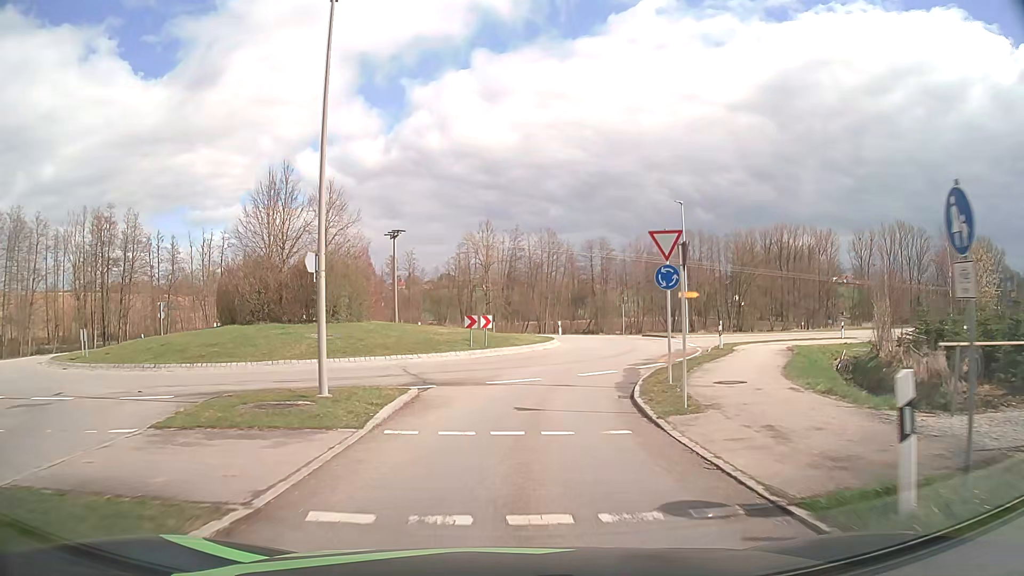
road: tertiary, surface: asphalt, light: Day
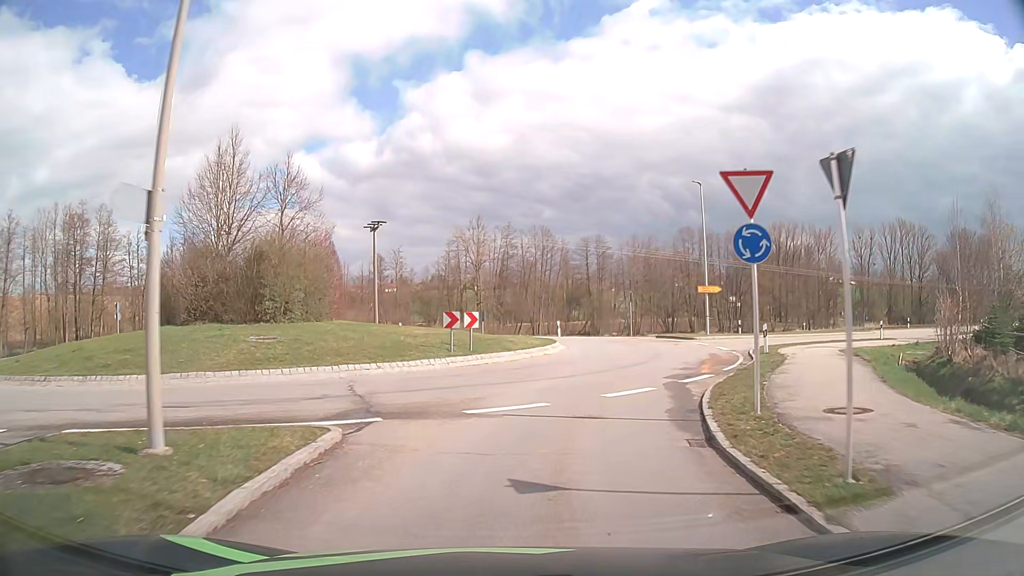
(0.0, +5.9) m; 0°
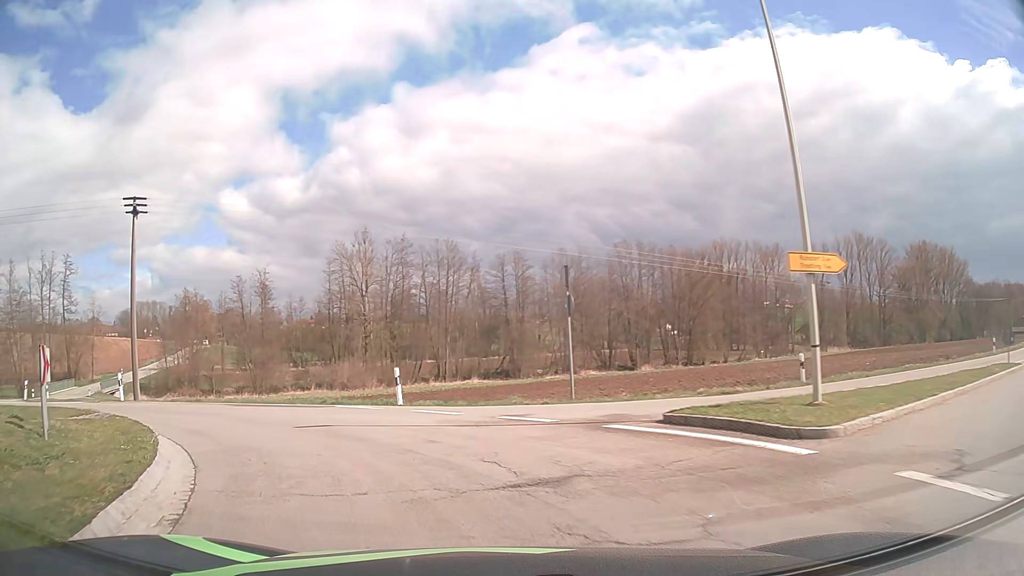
(+4.0, +24.5) m; +8°
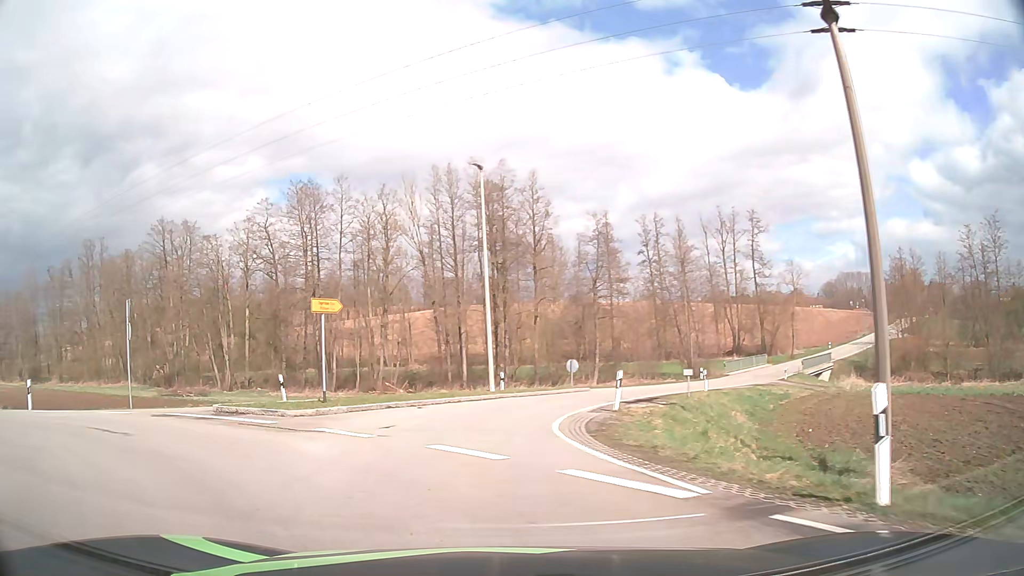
(-9.9, +17.2) m; -61°
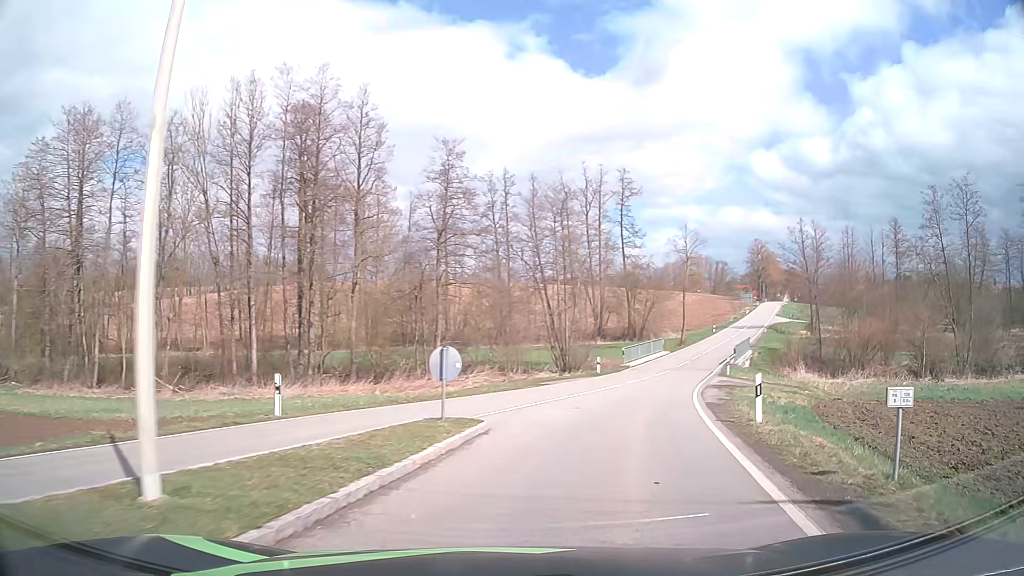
(+0.1, +19.3) m; +13°
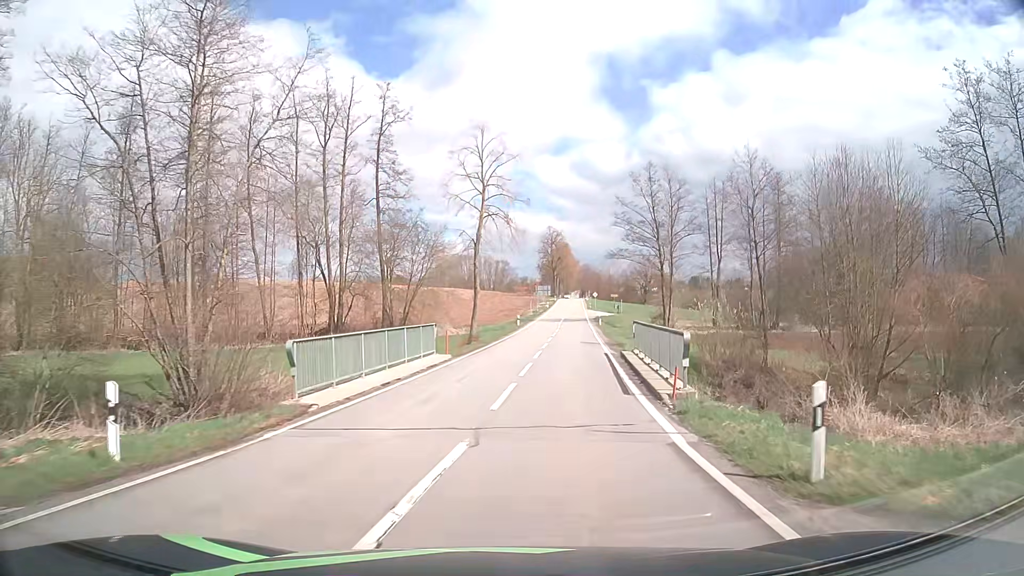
(+7.6, +31.5) m; +20°
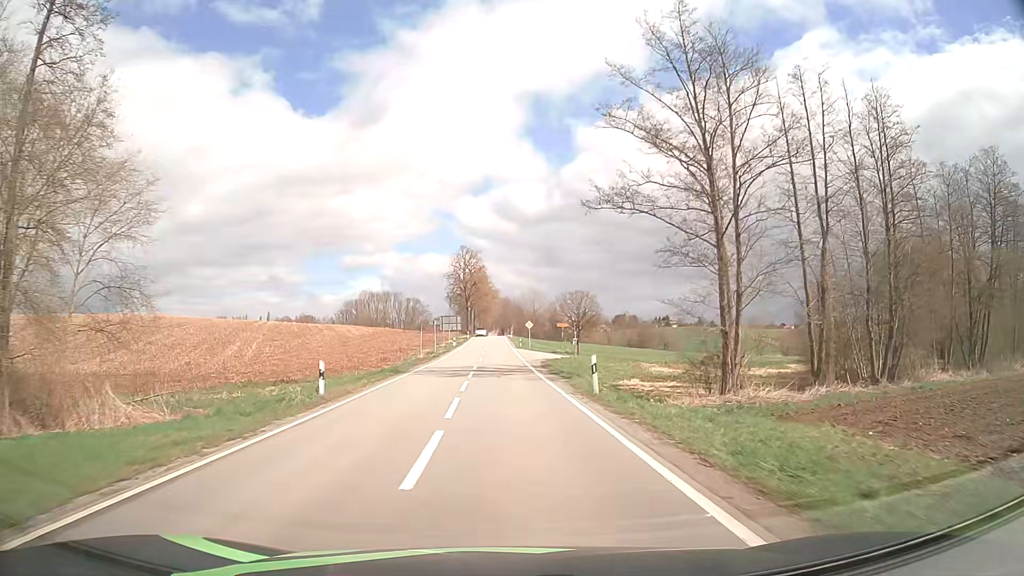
(+3.5, +40.1) m; +7°
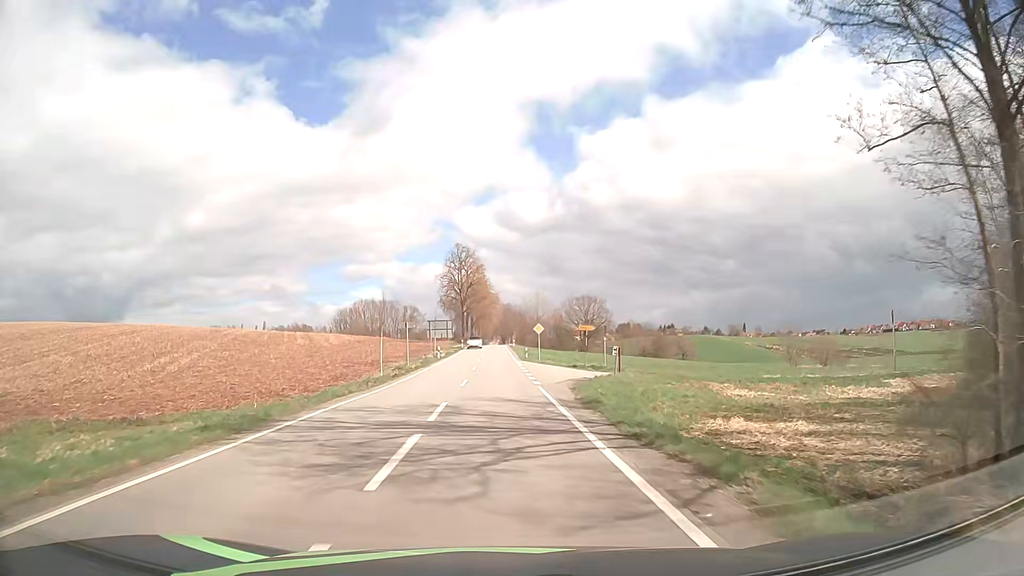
(0.0, +17.6) m; 0°
(0, +10) (0, +20) (0, +30) (0, +40) (-1, +50) (-1, +60) (-1, +70) (-1, +80) (-2, +90) (-2, +100) m
